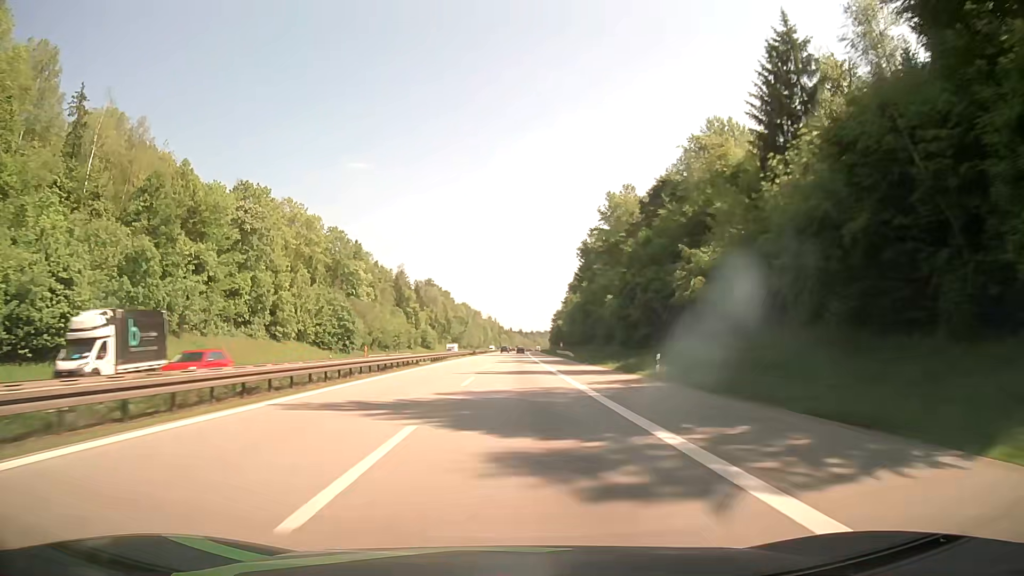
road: motorway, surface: asphalt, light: Day
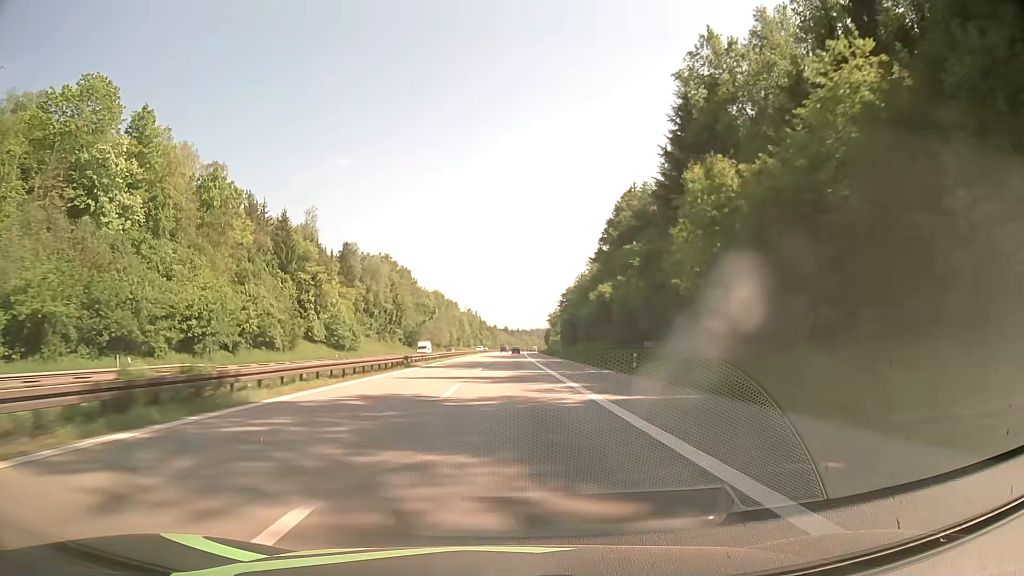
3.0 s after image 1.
(+0.8, +95.3) m; +1°
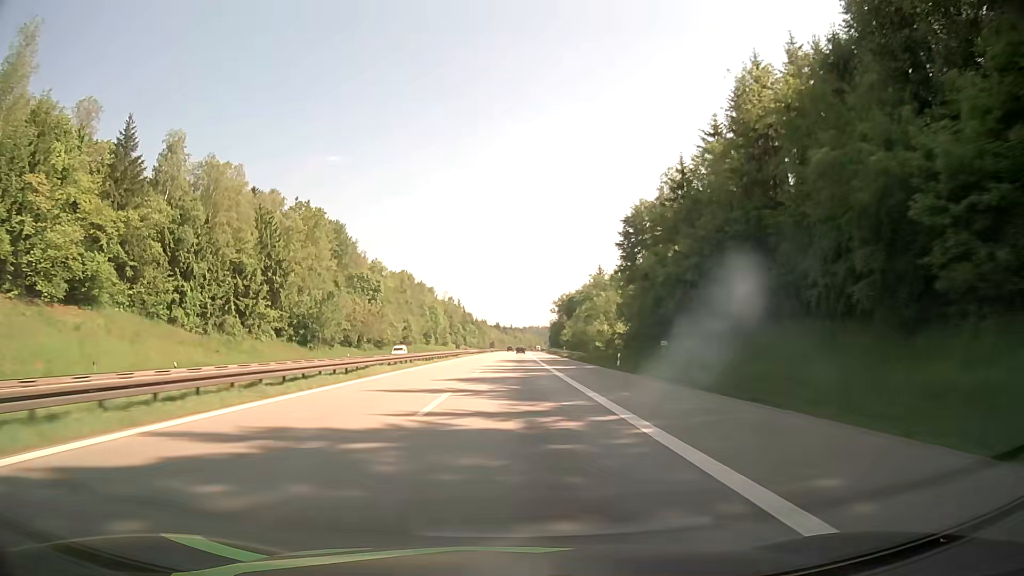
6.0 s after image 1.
(+0.7, +94.3) m; +1°
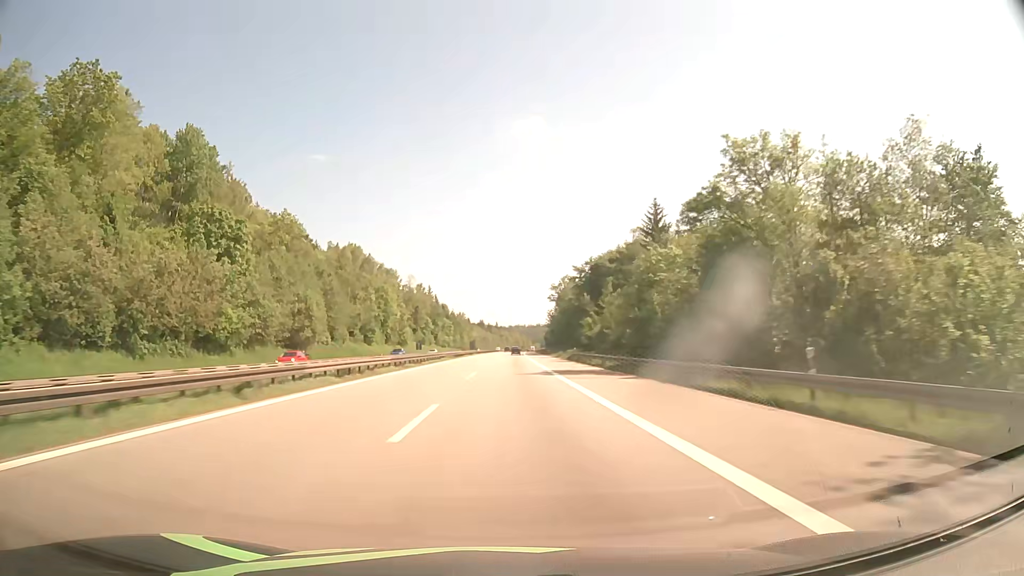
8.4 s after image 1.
(+0.9, +74.8) m; +1°
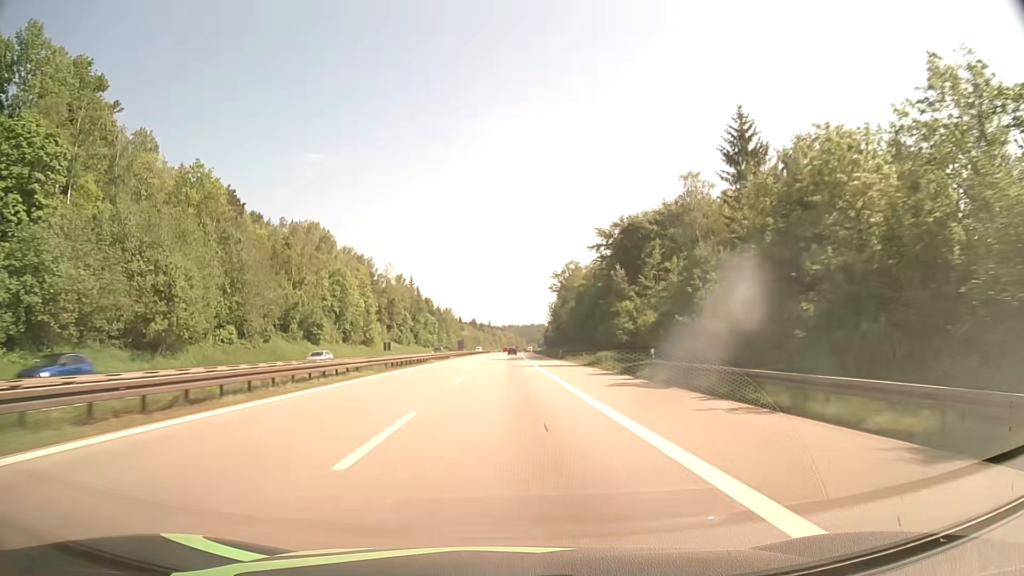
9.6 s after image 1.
(+0.2, +37.4) m; +1°
